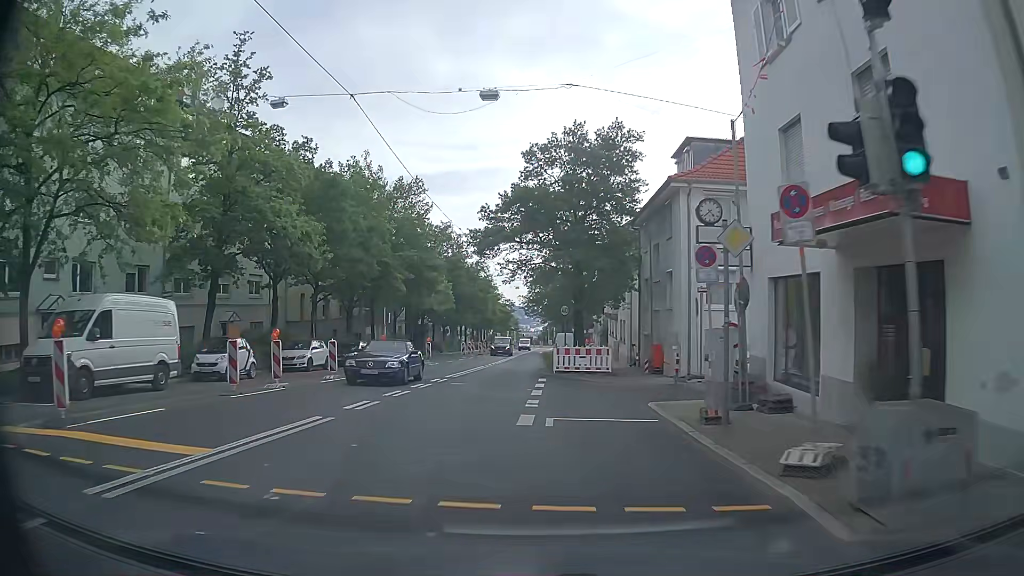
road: secondary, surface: asphalt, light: Day
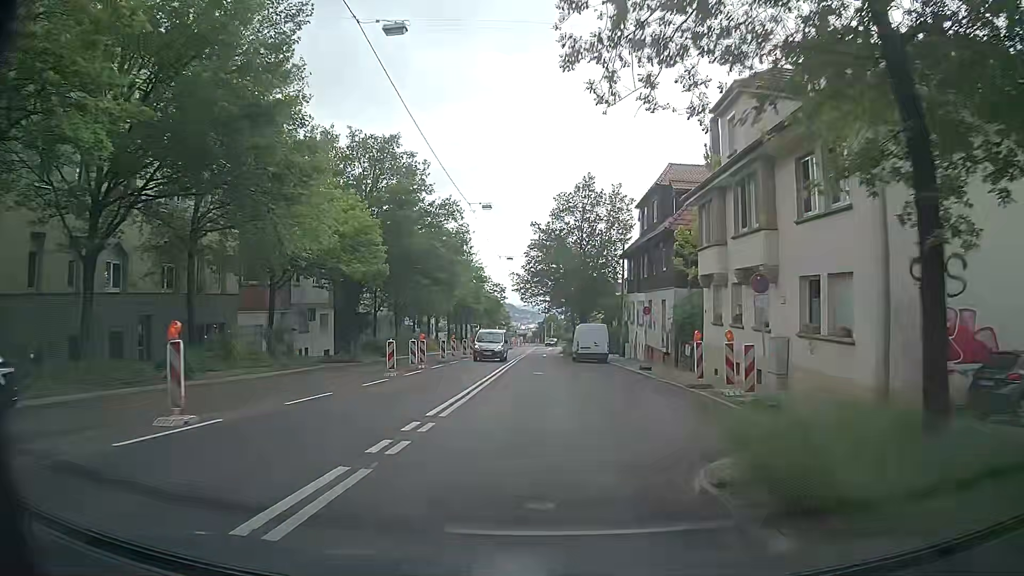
(-1.4, +30.8) m; -1°
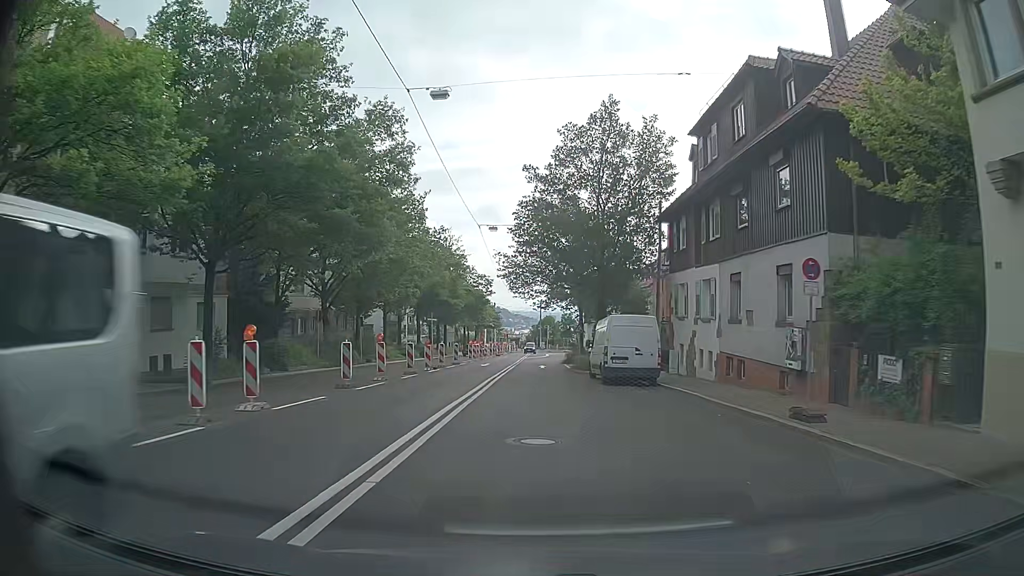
(+0.4, +18.9) m; +1°
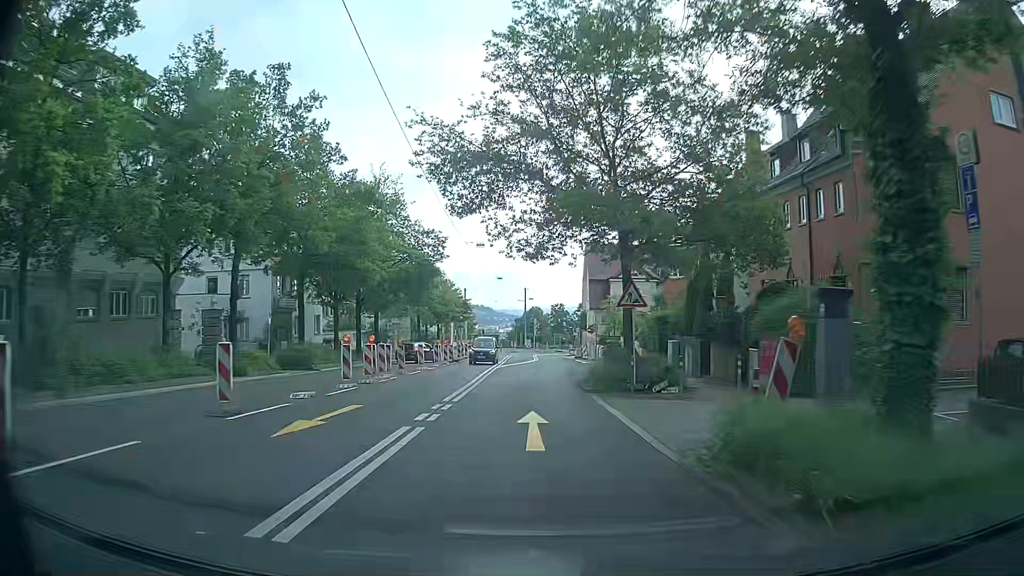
(+0.3, +31.5) m; +1°
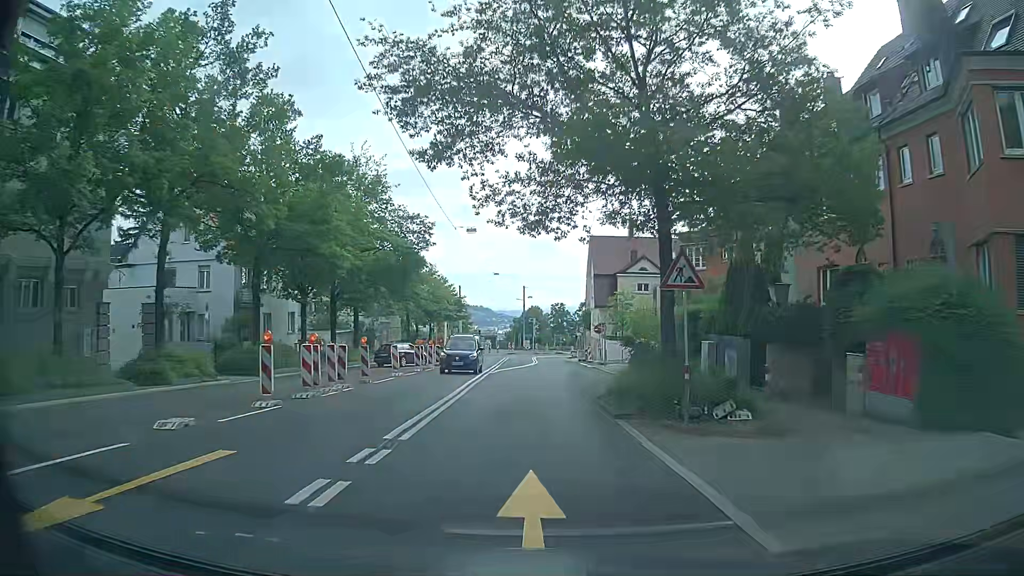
(0.0, +6.2) m; +2°
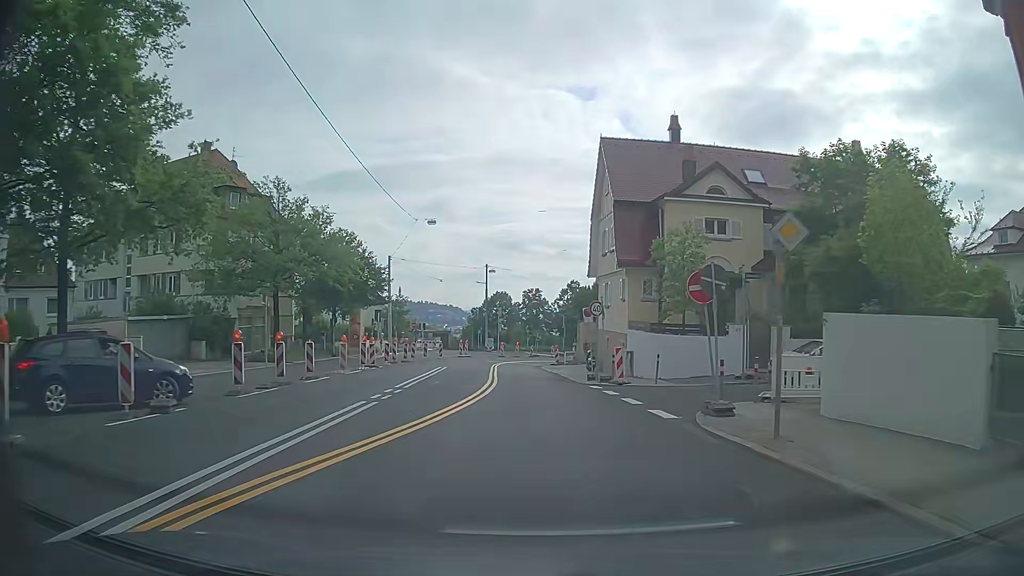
(-0.1, +31.3) m; +1°
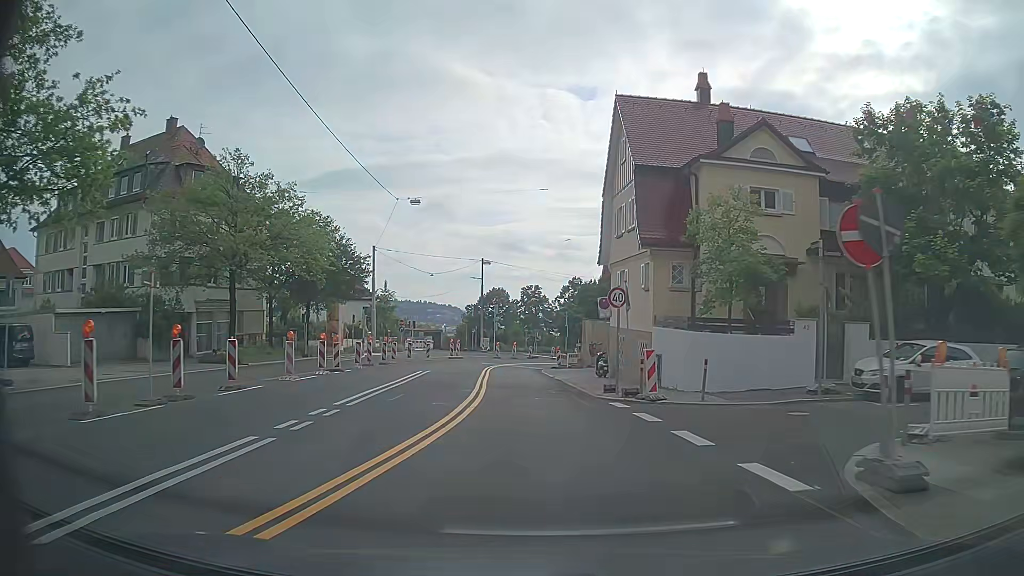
(+0.1, +6.3) m; +1°
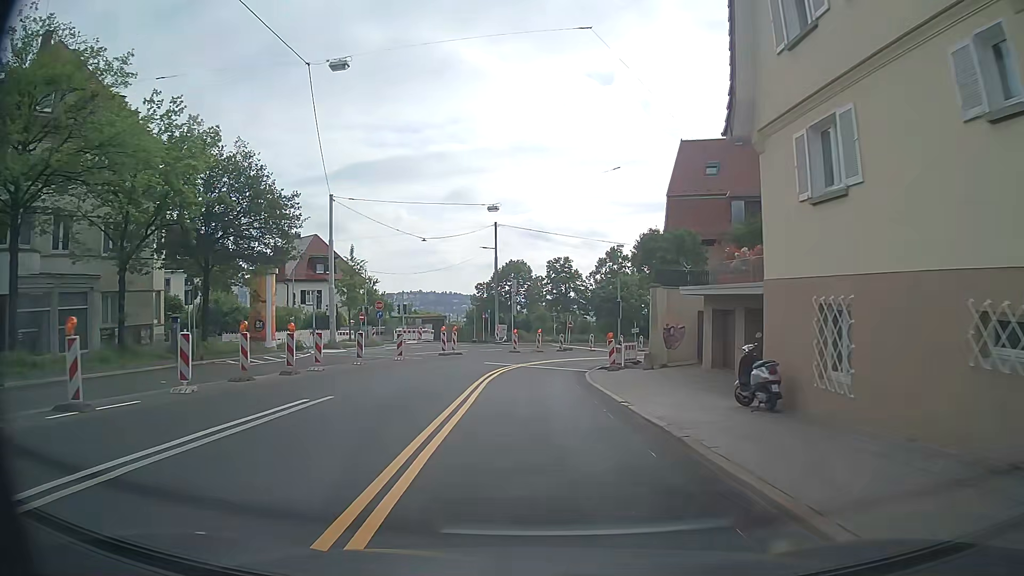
(-0.2, +18.8) m; -2°
(0, +10) (0, +20) (+1, +30) (+3, +40) (+8, +49) (+14, +56) (+22, +62) (+31, +67) (+40, +70) (+50, +73) m
